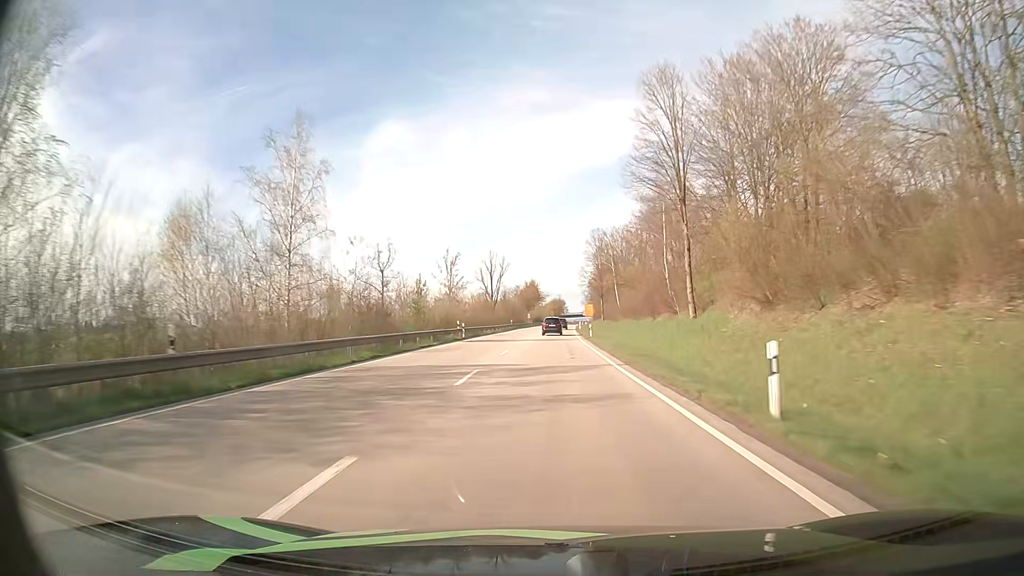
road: primary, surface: asphalt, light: Day
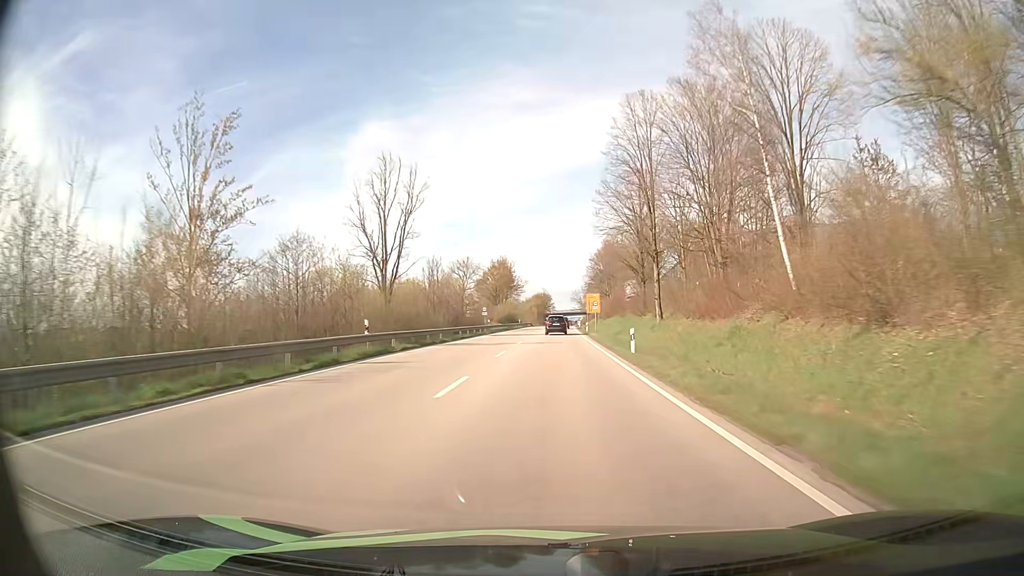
(+0.9, +74.0) m; +1°
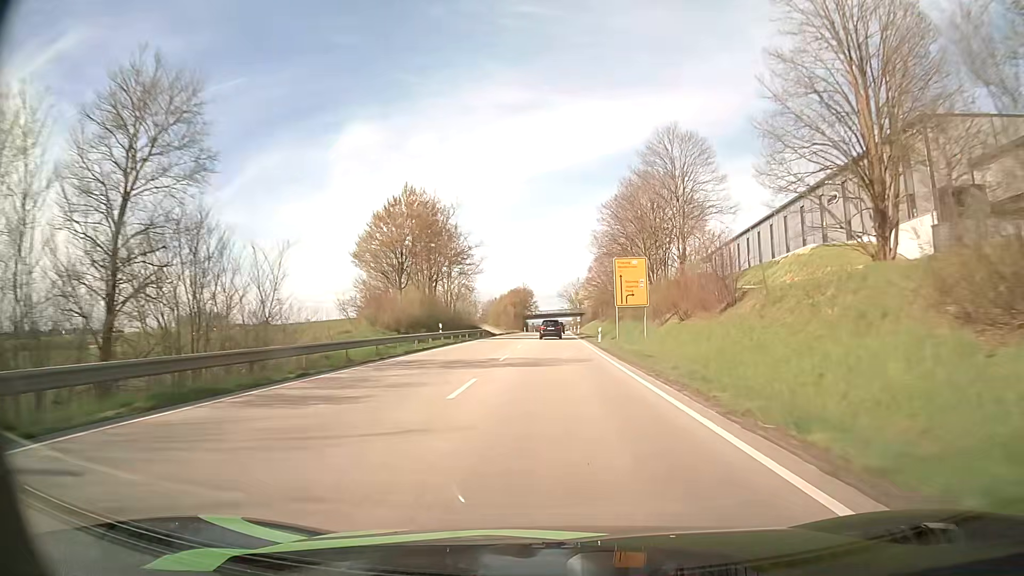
(+1.0, +70.9) m; +2°
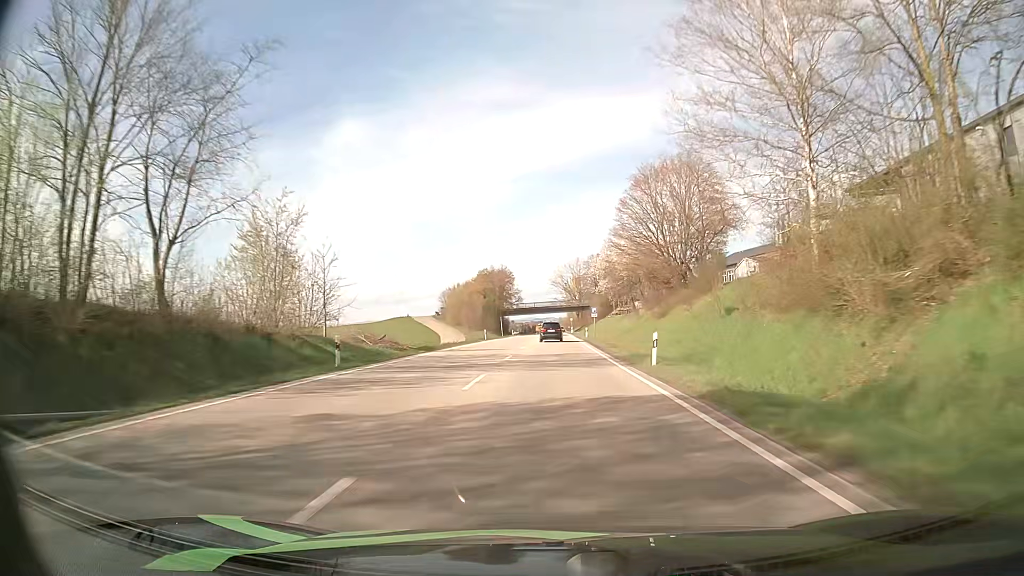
(+0.2, +69.7) m; +1°
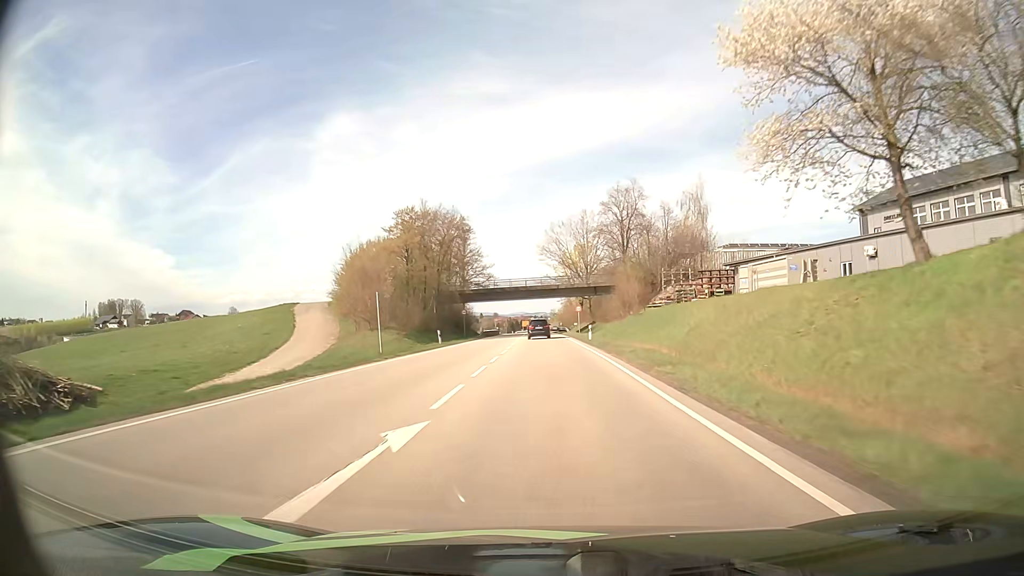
(+0.4, +69.1) m; +1°
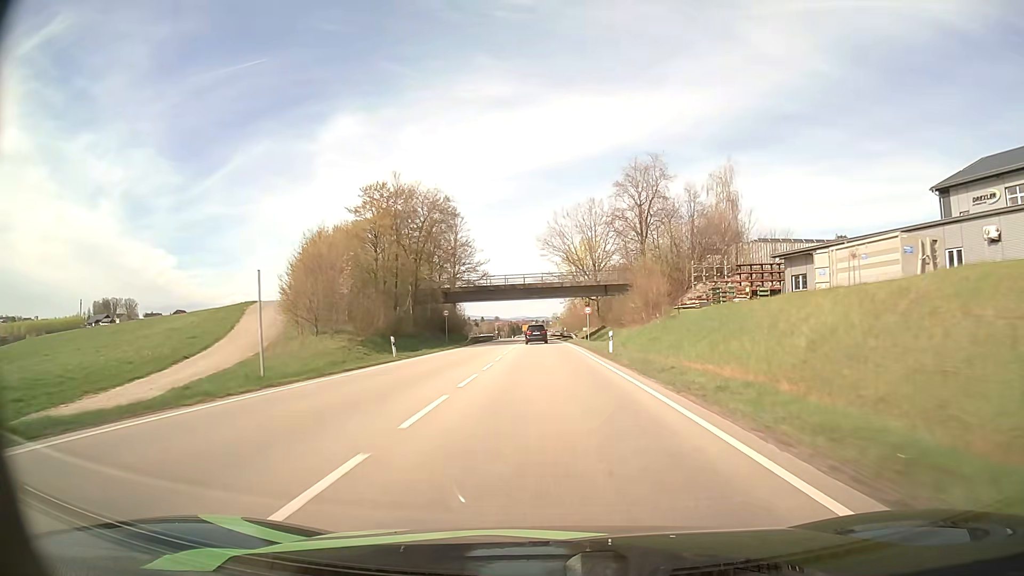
(0.0, +13.9) m; 0°
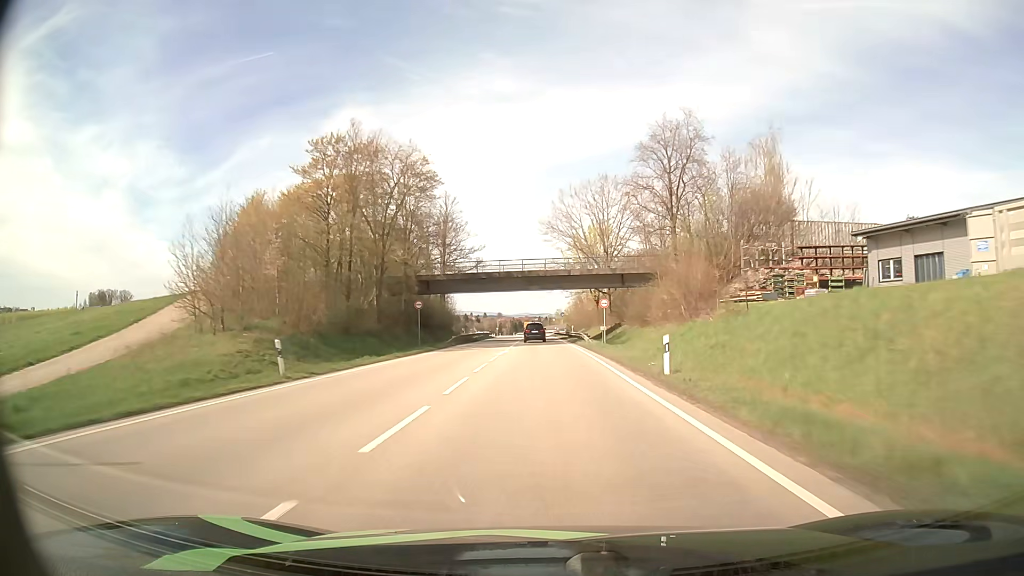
(-0.1, +14.0) m; 0°
(0, +10) (0, +20) (0, +30) (0, +40) (-1, +50) (-1, +60) (-1, +70) (-2, +80) (-2, +90) (-2, +100) m
